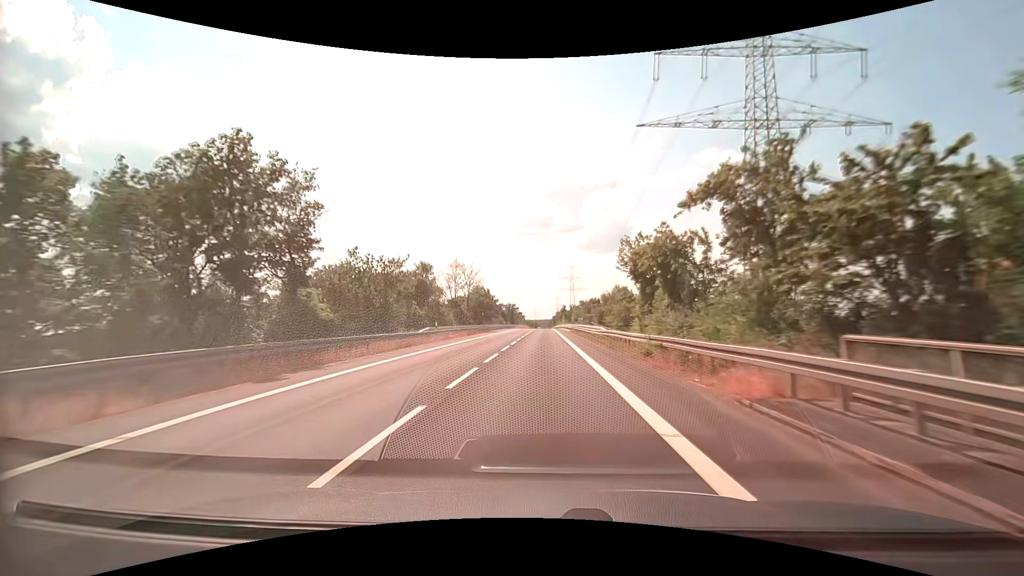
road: secondary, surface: asphalt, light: Day
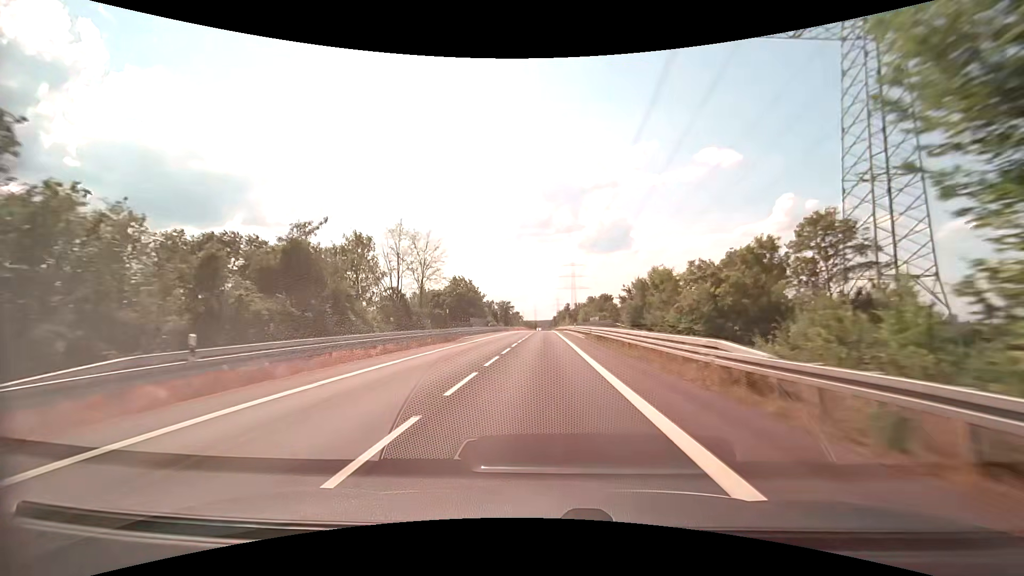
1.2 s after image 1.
(0.0, +24.9) m; 0°
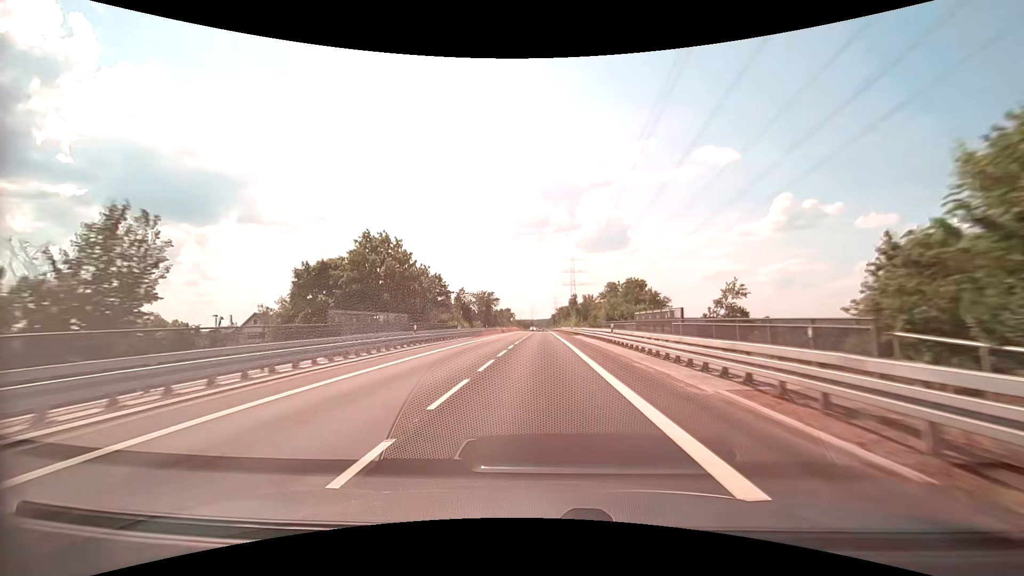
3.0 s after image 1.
(0.0, +37.7) m; 0°
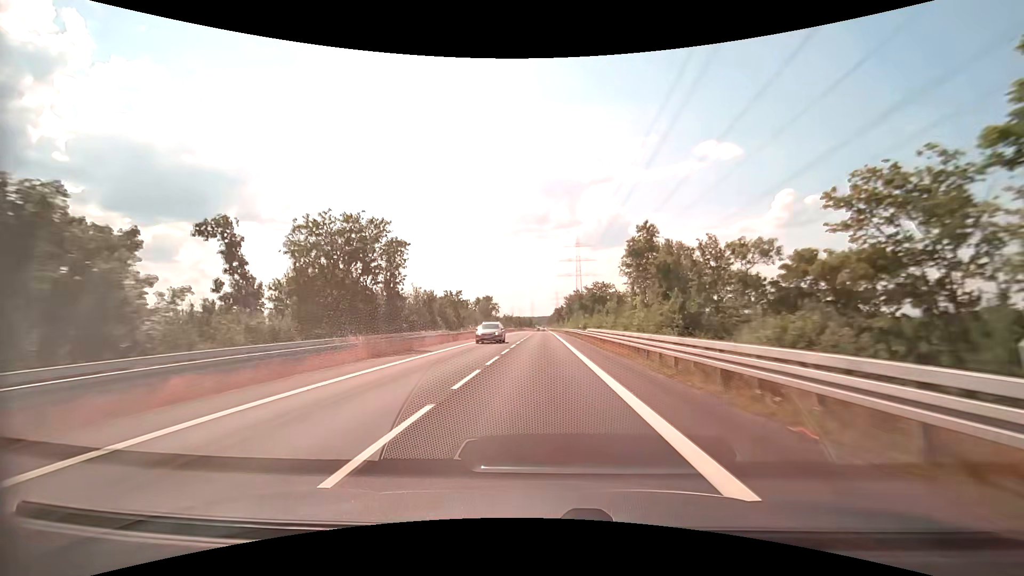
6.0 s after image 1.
(0.0, +64.4) m; 0°
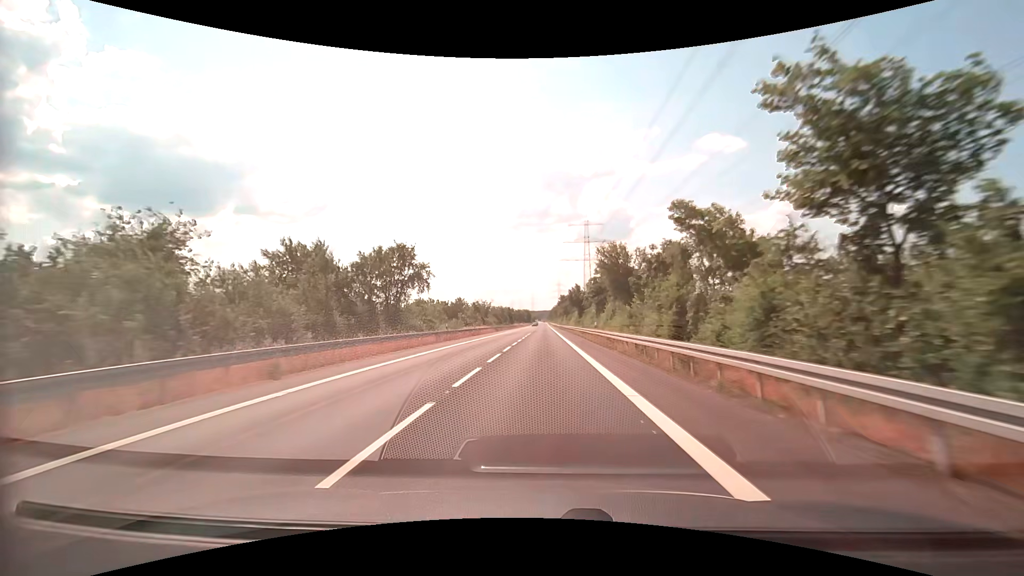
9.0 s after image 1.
(-0.1, +66.7) m; 0°
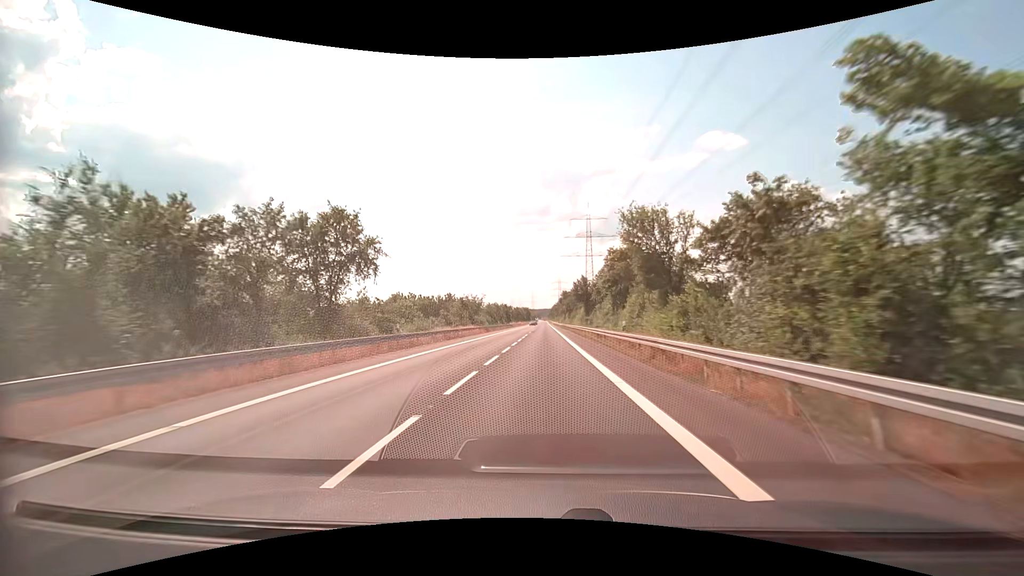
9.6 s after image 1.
(0.0, +13.1) m; 0°
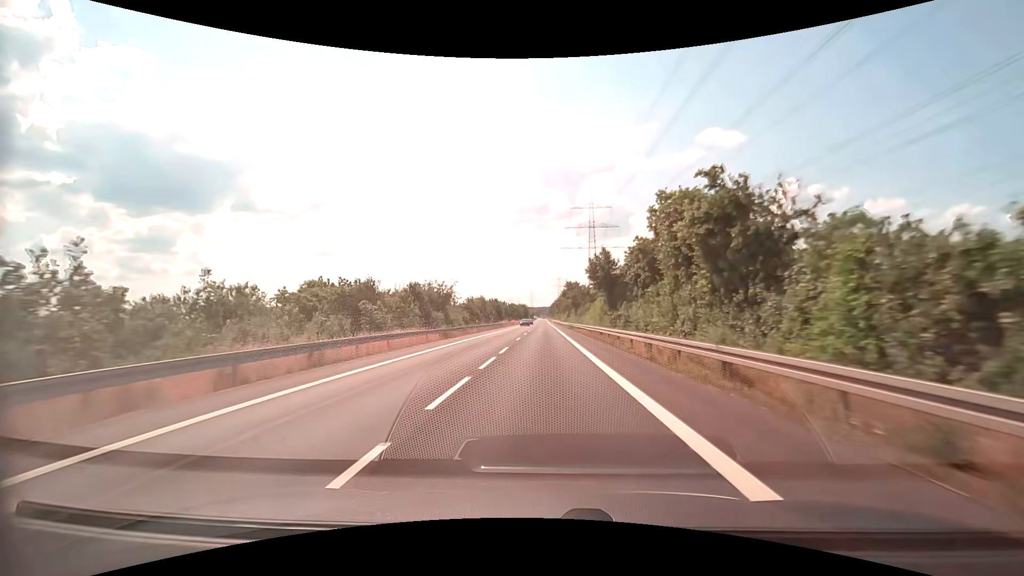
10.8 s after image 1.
(0.0, +25.6) m; 0°
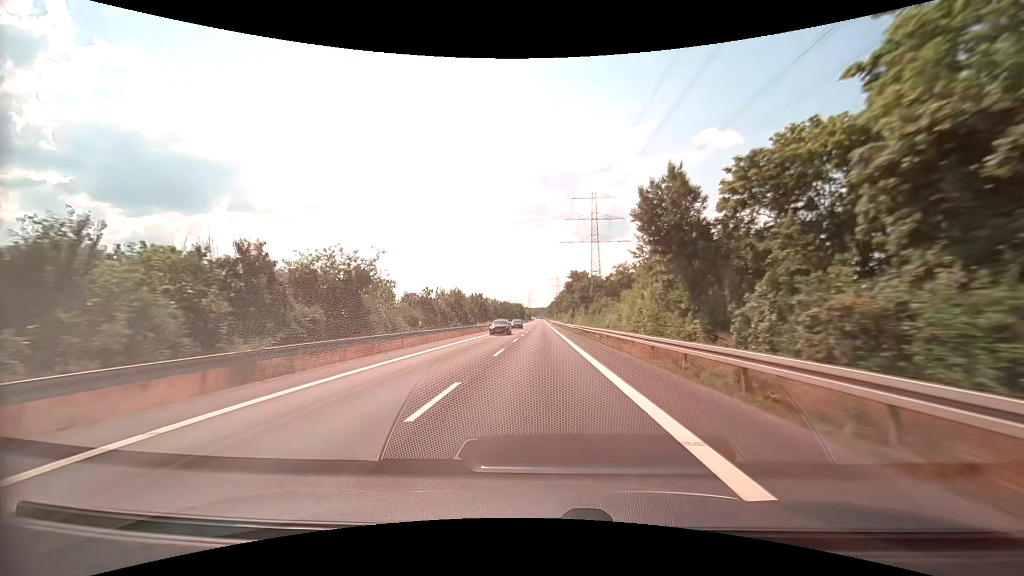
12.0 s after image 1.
(0.0, +24.9) m; 0°
(0, +10) (0, +20) (0, +30) (0, +40) (0, +50) (0, +60) (0, +70) (0, +80) (0, +90) (0, +100) m
